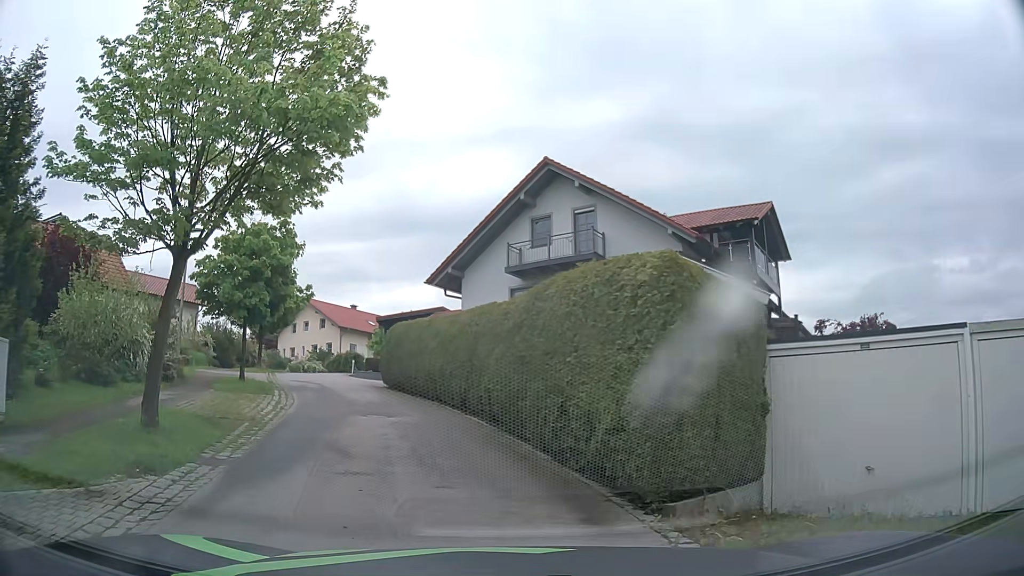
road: residential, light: Day
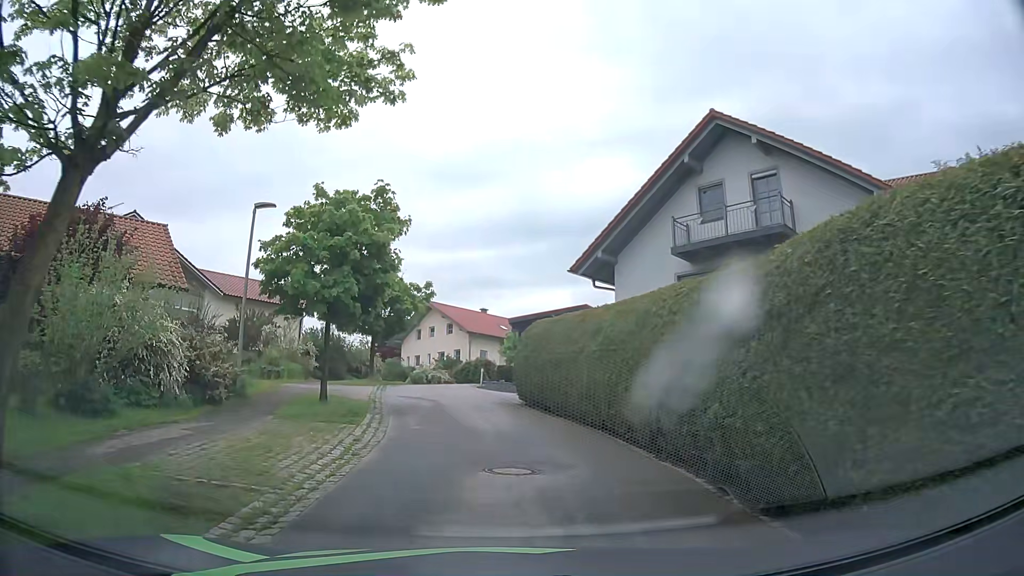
(-0.7, +6.1) m; -10°
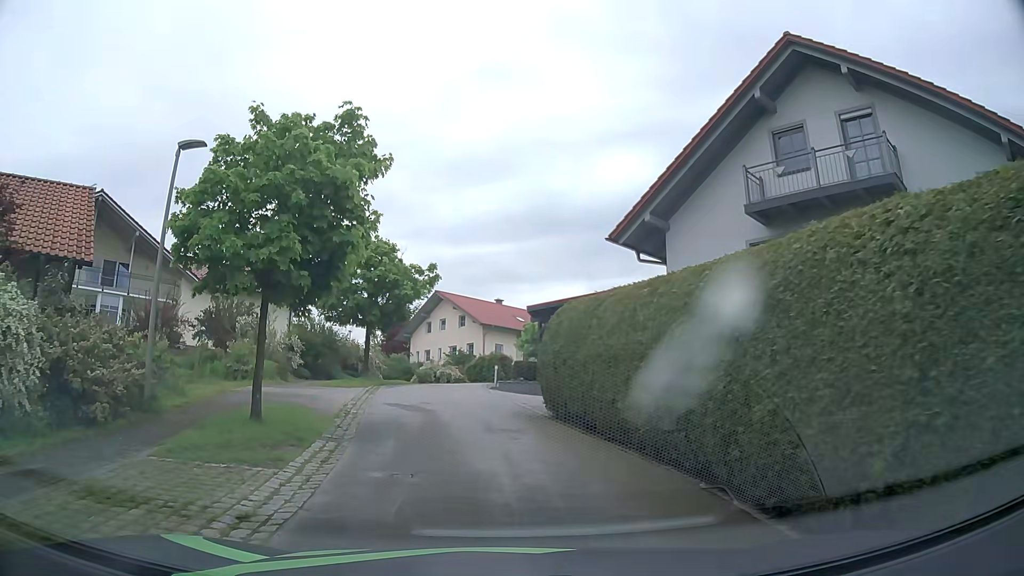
(-0.1, +5.6) m; -2°
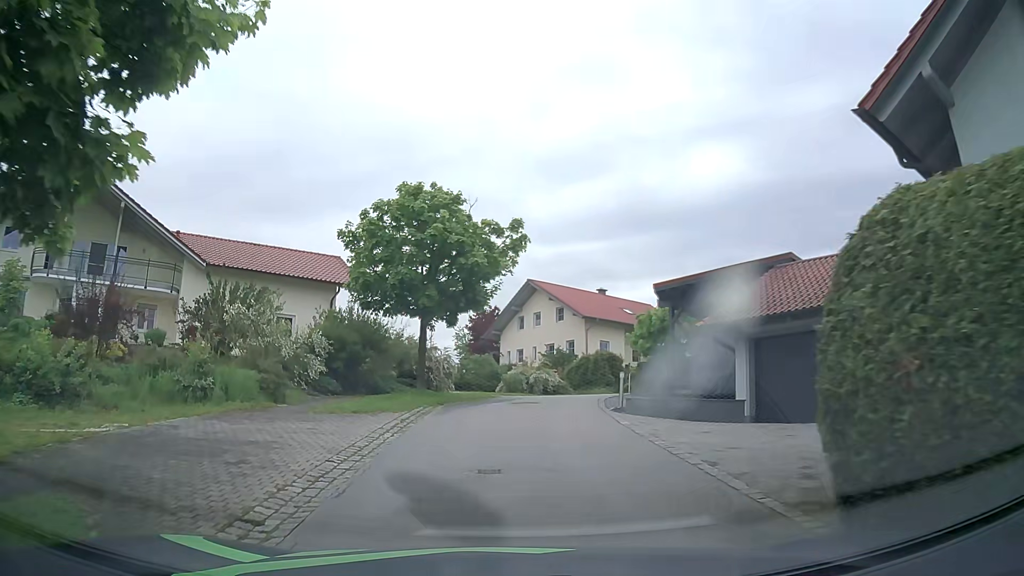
(-0.5, +10.1) m; -7°
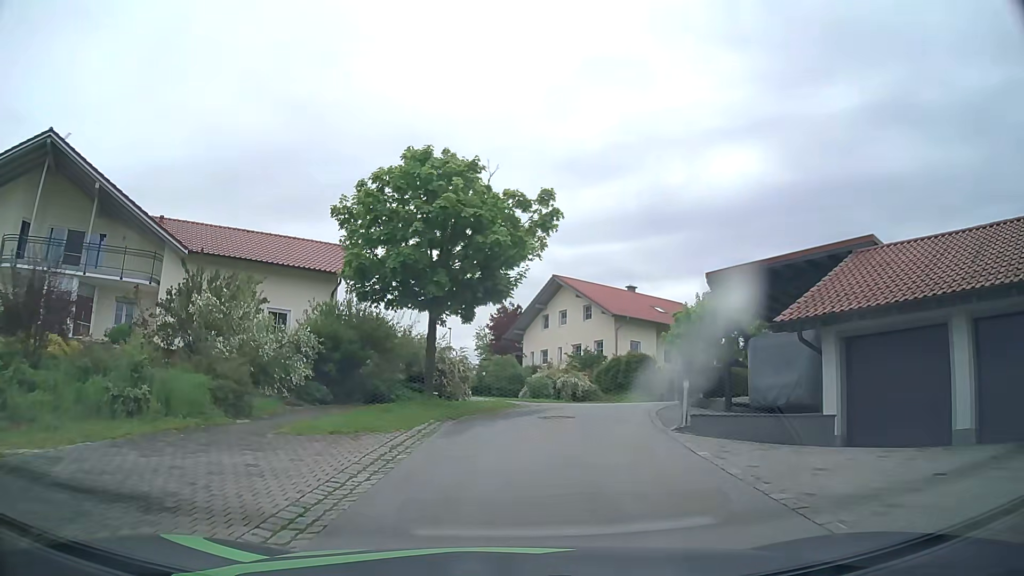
(-0.1, +3.8) m; -3°
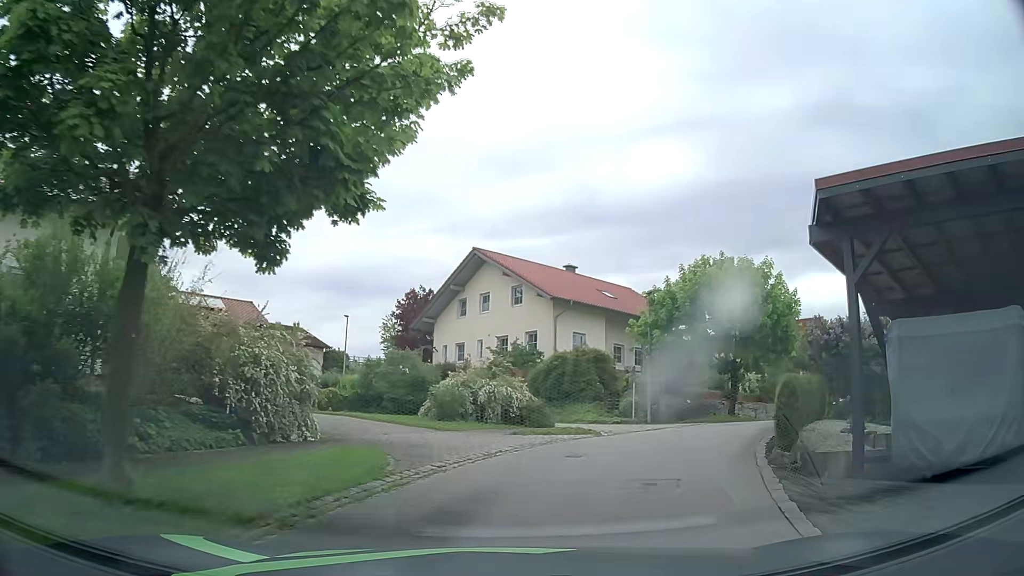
(+0.6, +11.5) m; +8°
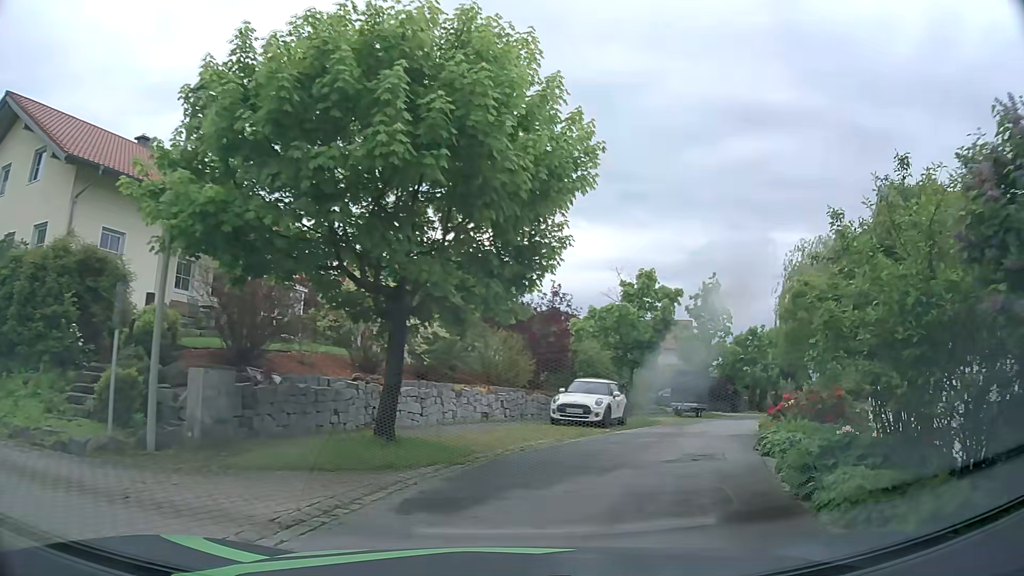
(+4.1, +16.6) m; +32°
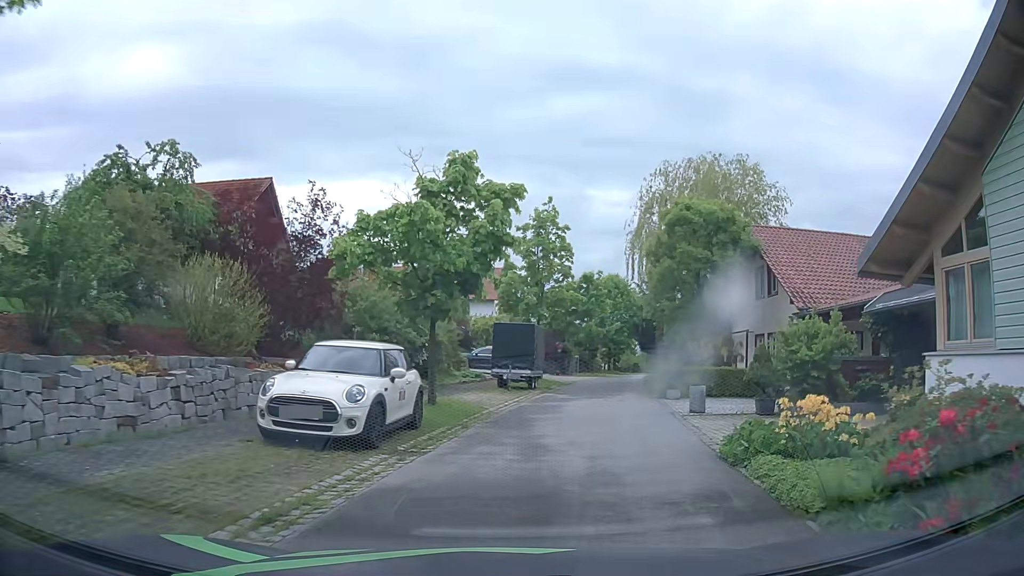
(+1.7, +10.5) m; +17°
(+1, +10) (+2, +20) (+4, +30) (+6, +39) (+9, +49) (+11, +59) (+14, +68) (+16, +78) (+18, +88) (+19, +98) m
